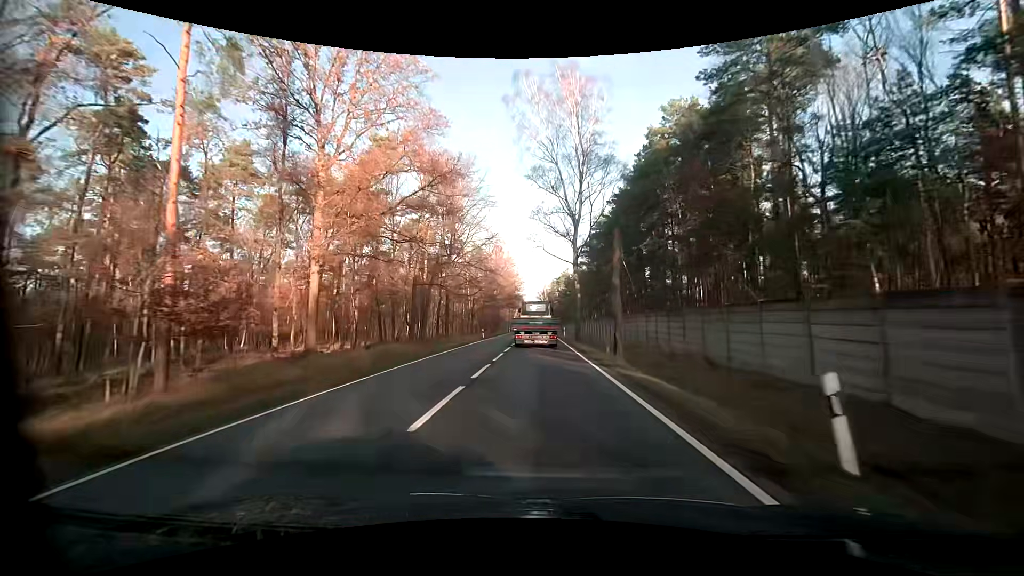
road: primary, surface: asphalt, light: Day
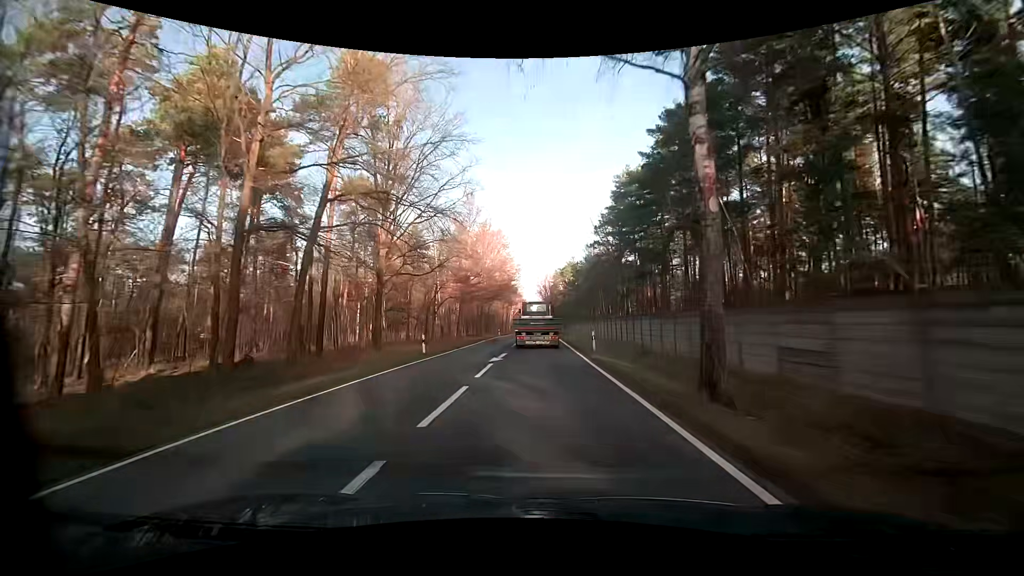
(+0.1, +28.6) m; 0°
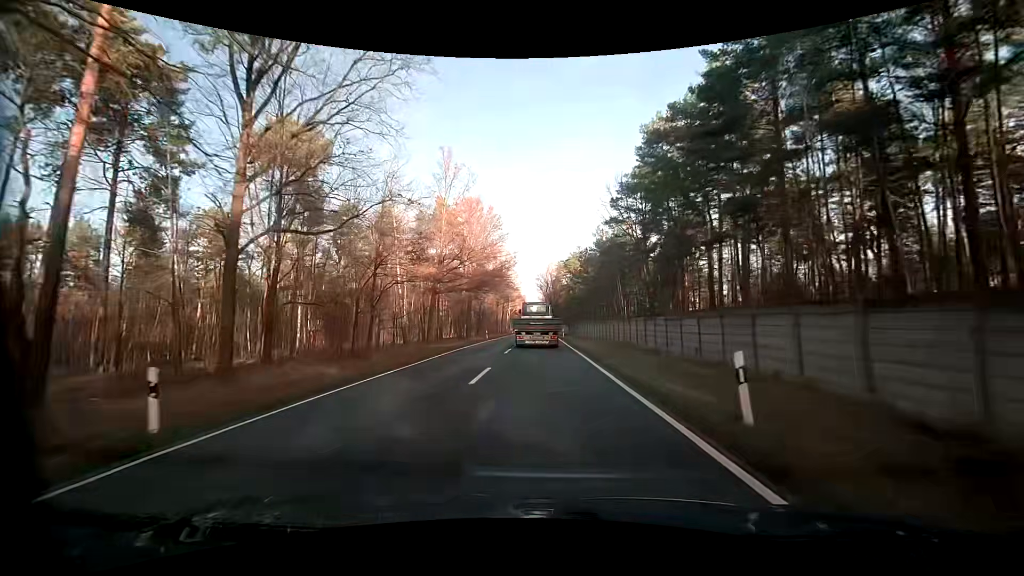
(-0.1, +18.6) m; 0°
(0, +10) (0, +20) (0, +30) (0, +40) (0, +50) (0, +60) (0, +70) (0, +80) (0, +90) (0, +100) m
